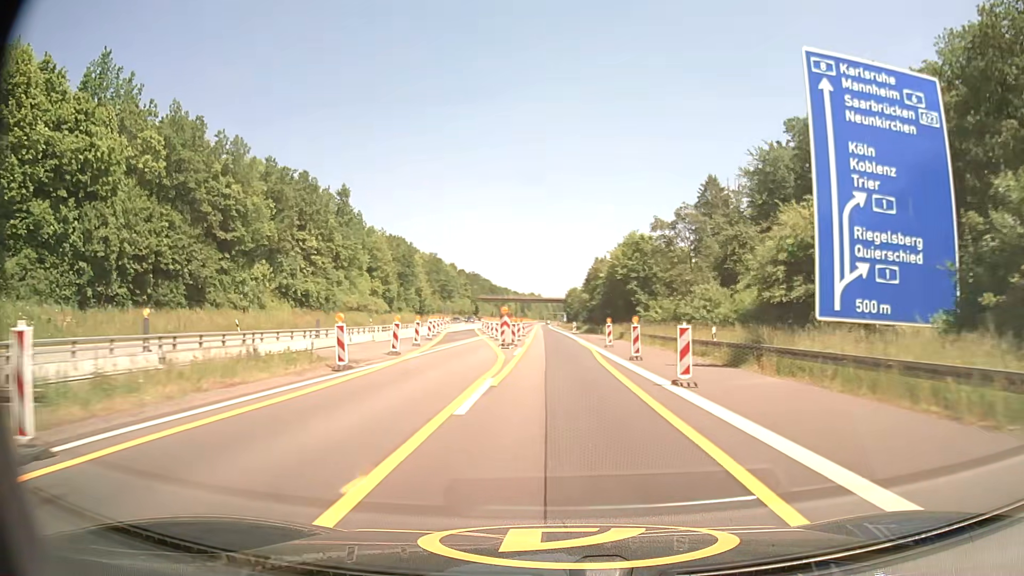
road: motorway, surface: asphalt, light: Day
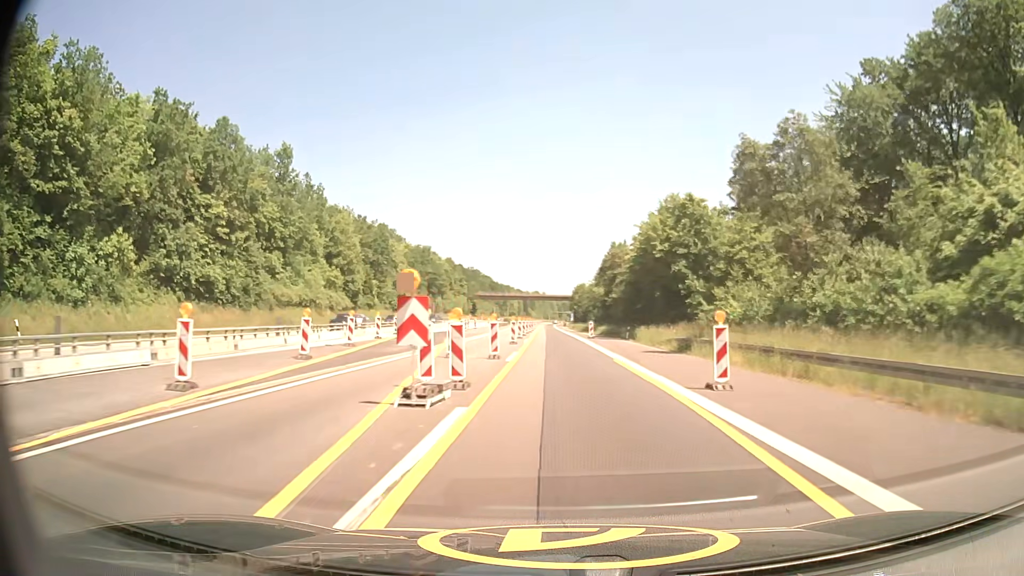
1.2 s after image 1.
(-0.1, +23.7) m; 0°
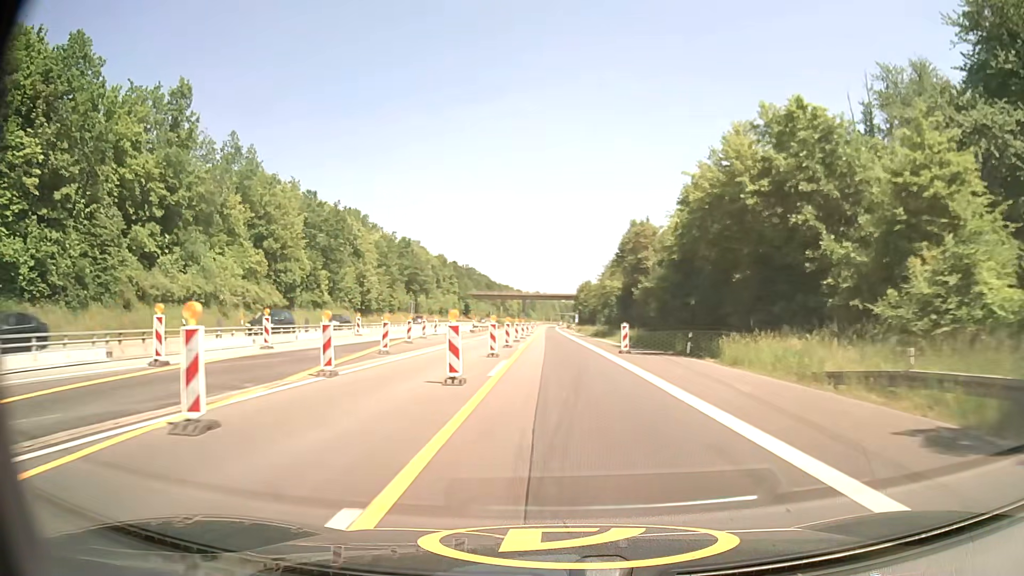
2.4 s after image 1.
(-0.1, +23.6) m; 0°
(0, +10) (0, +20) (0, +30) (0, +40) (0, +50) (0, +60) (0, +70) (0, +80) (0, +90) (0, +100) m
